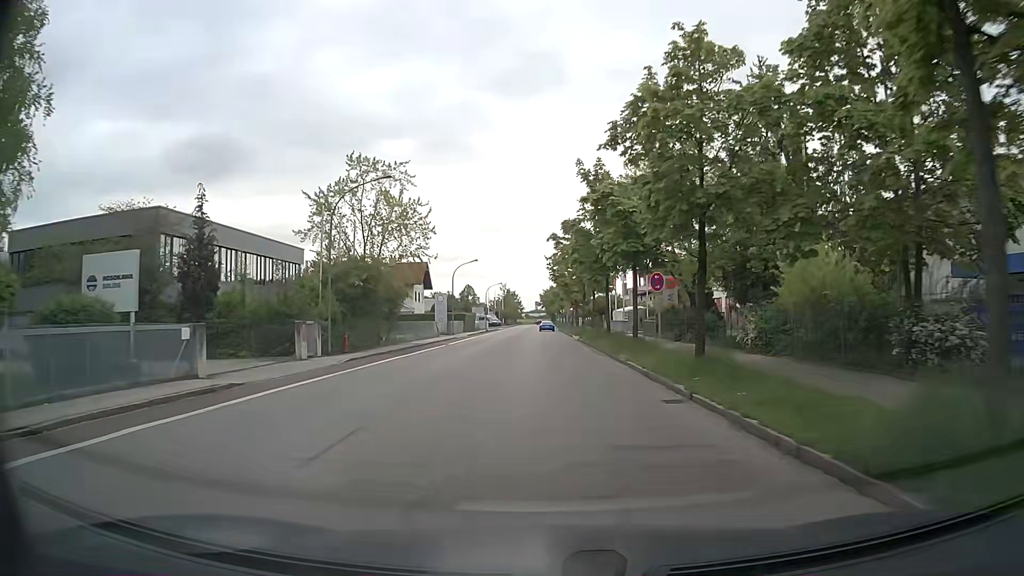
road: tertiary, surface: asphalt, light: Day
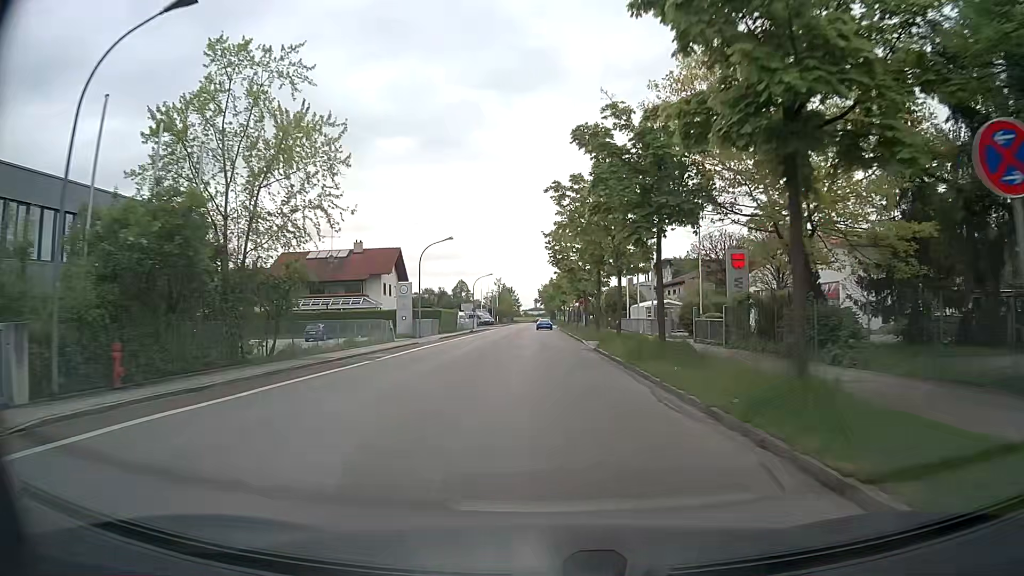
(+0.1, +17.0) m; +1°
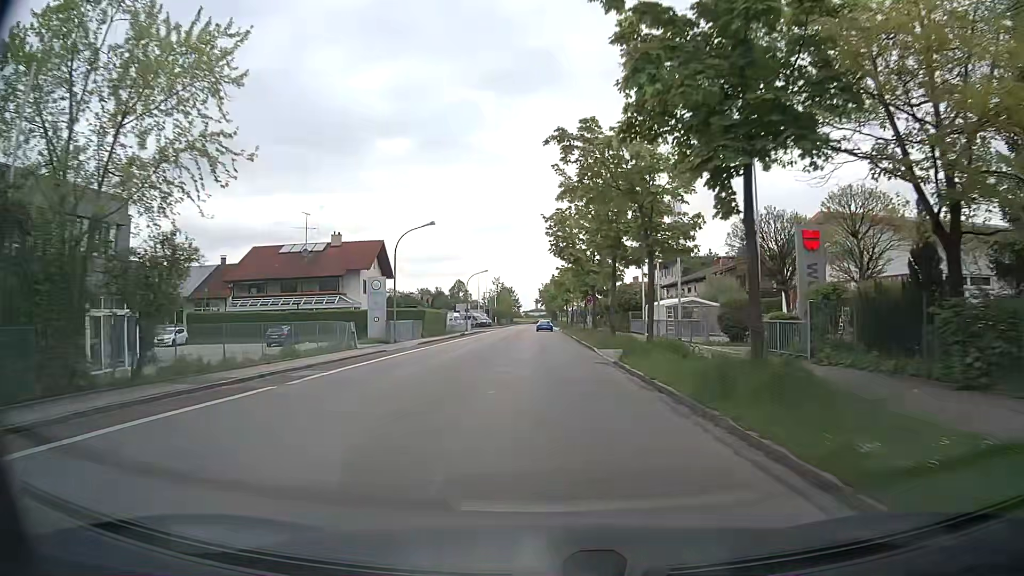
(-0.1, +8.5) m; 0°
